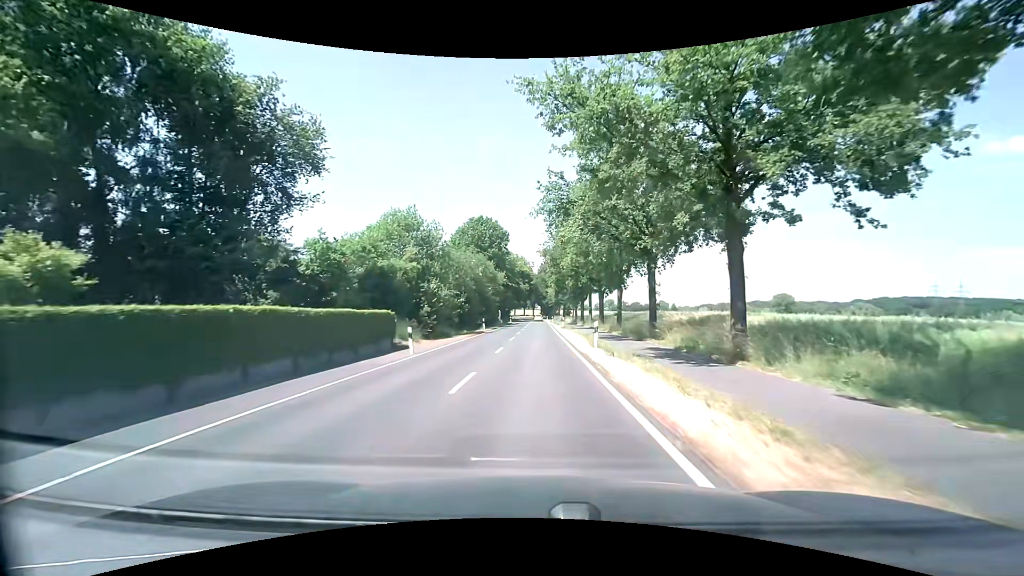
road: secondary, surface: asphalt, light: Day
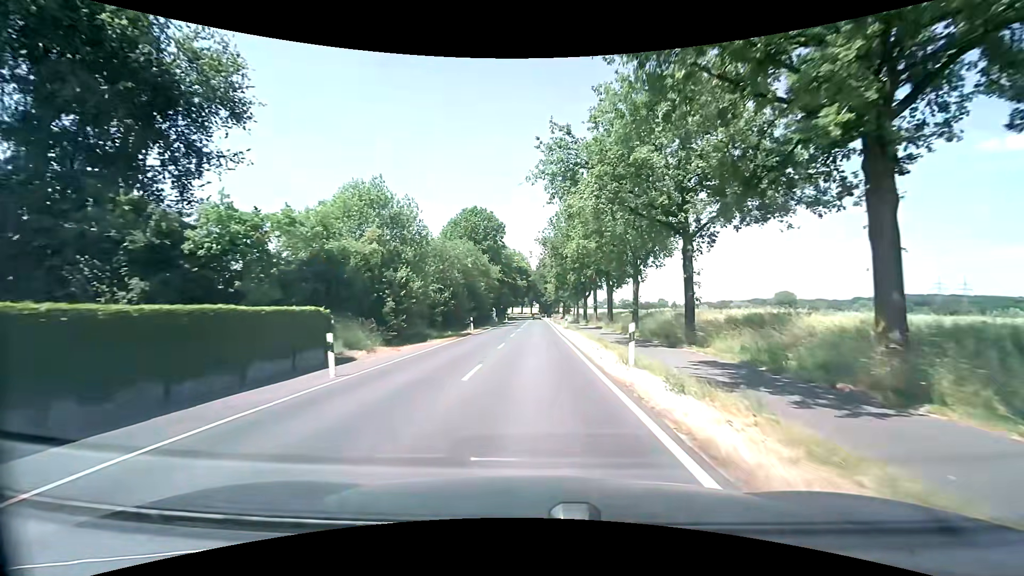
(0.0, +7.6) m; 0°
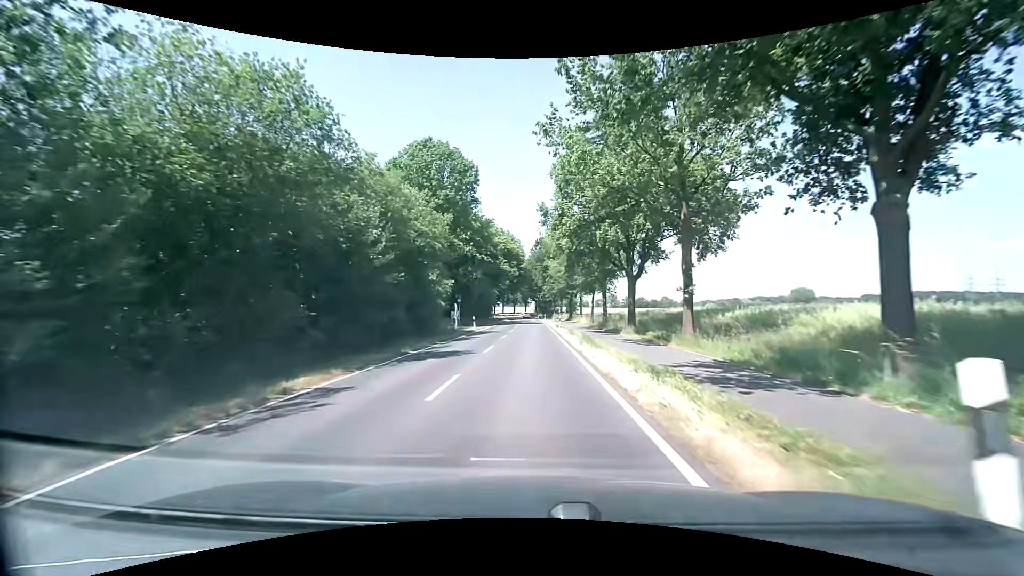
(+0.4, +38.4) m; 0°
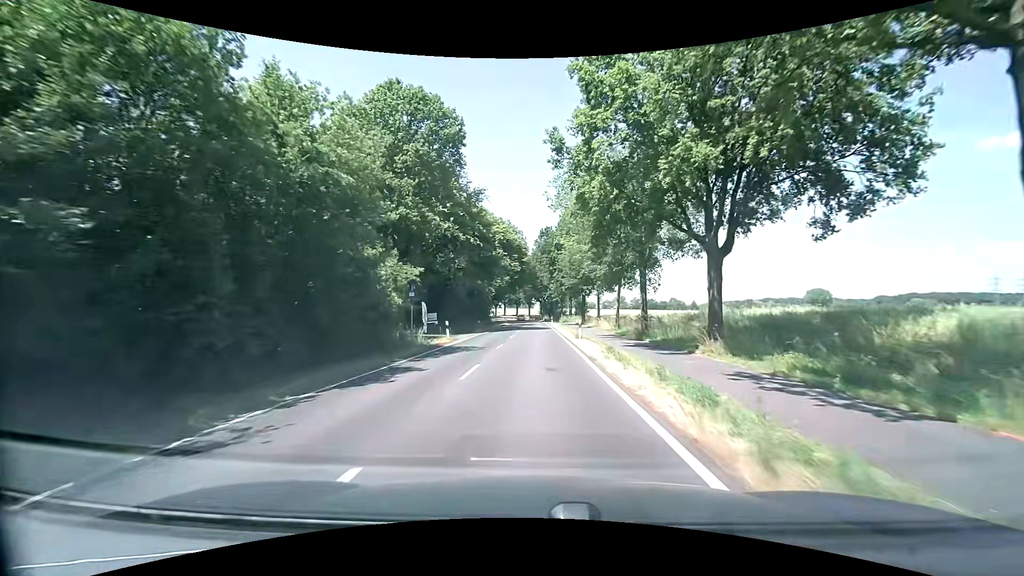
(0.0, +15.4) m; 0°
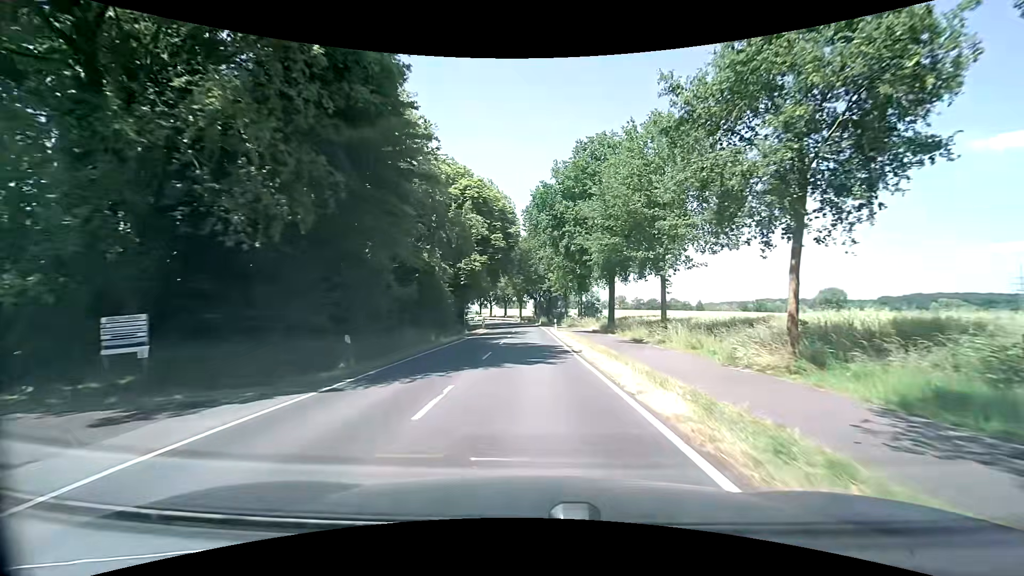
(+0.1, +31.0) m; +1°
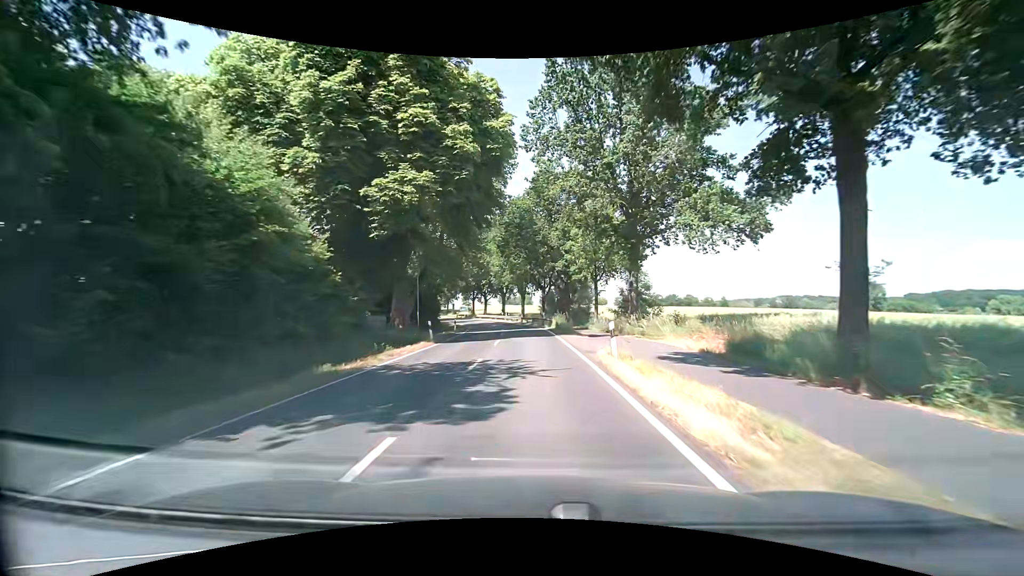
(-0.3, +31.1) m; -1°
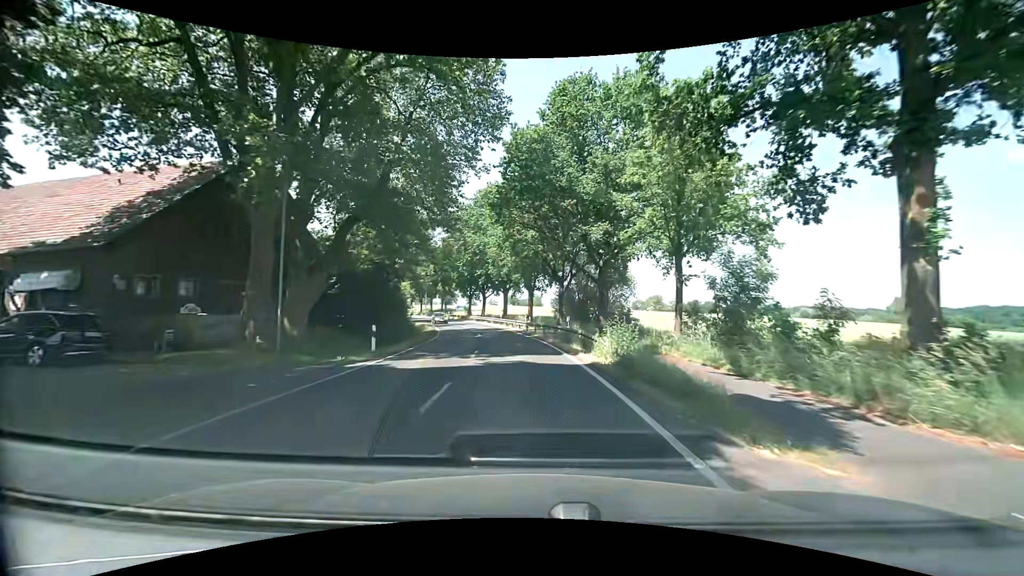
(-0.3, +22.8) m; -1°
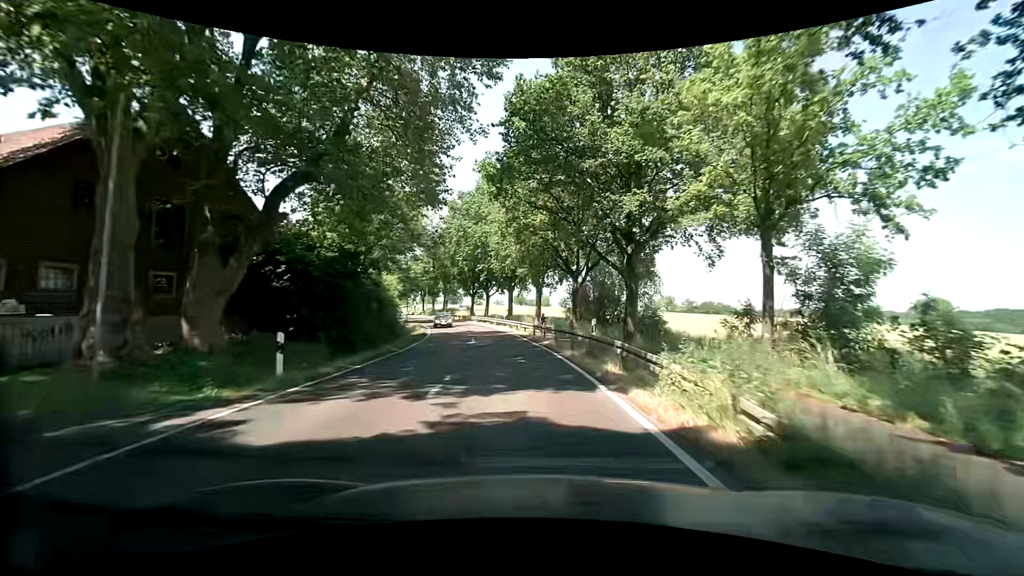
(-0.1, +7.4) m; -1°
(0, +10) (-1, +20) (-2, +30) (-3, +40) (-5, +50) (-8, +59) (-11, +69) (-14, +78) (-18, +88) (-21, +97) m
